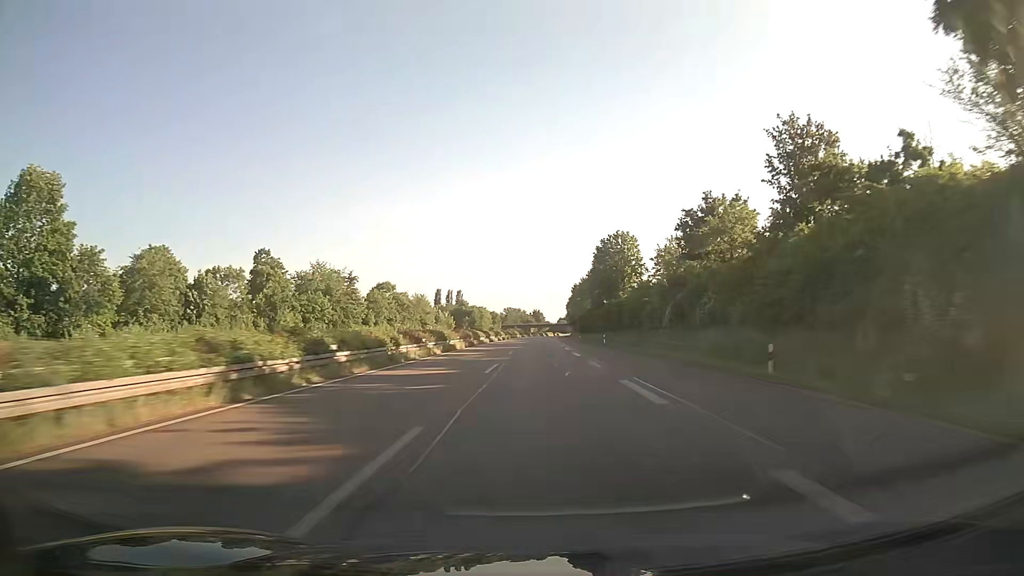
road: trunk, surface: asphalt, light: Day
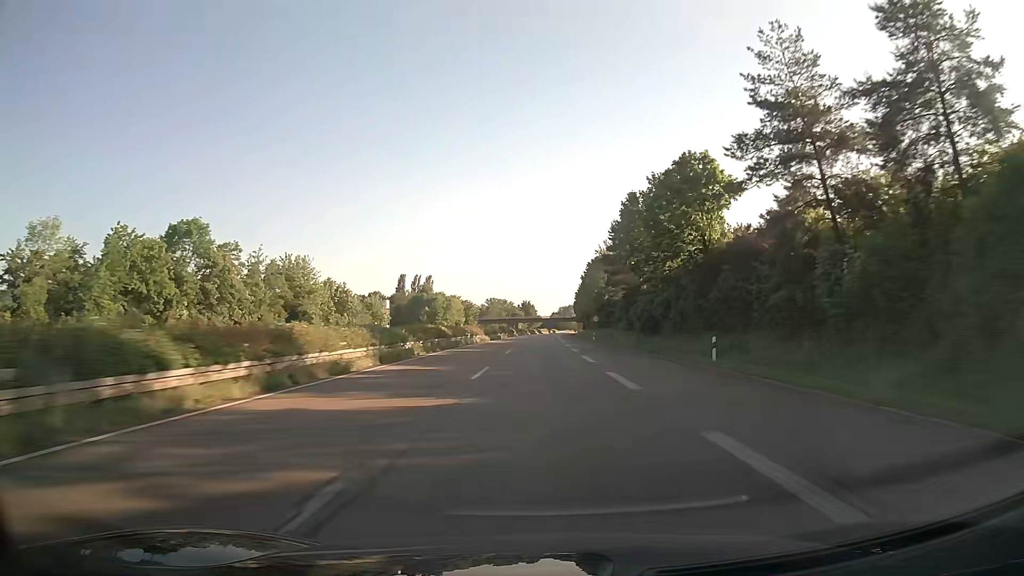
(+0.7, +93.9) m; +1°
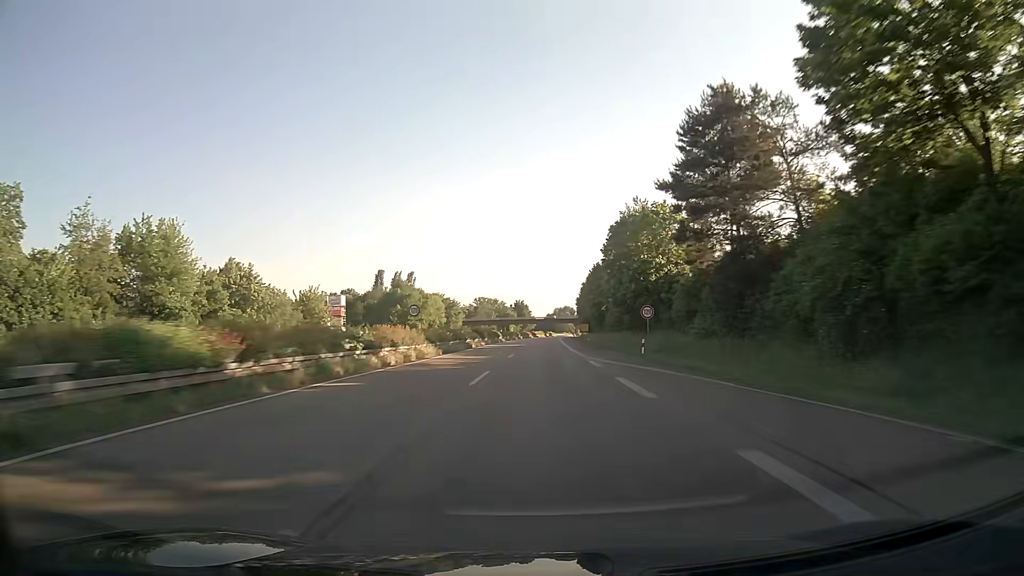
(+0.2, +37.5) m; +1°
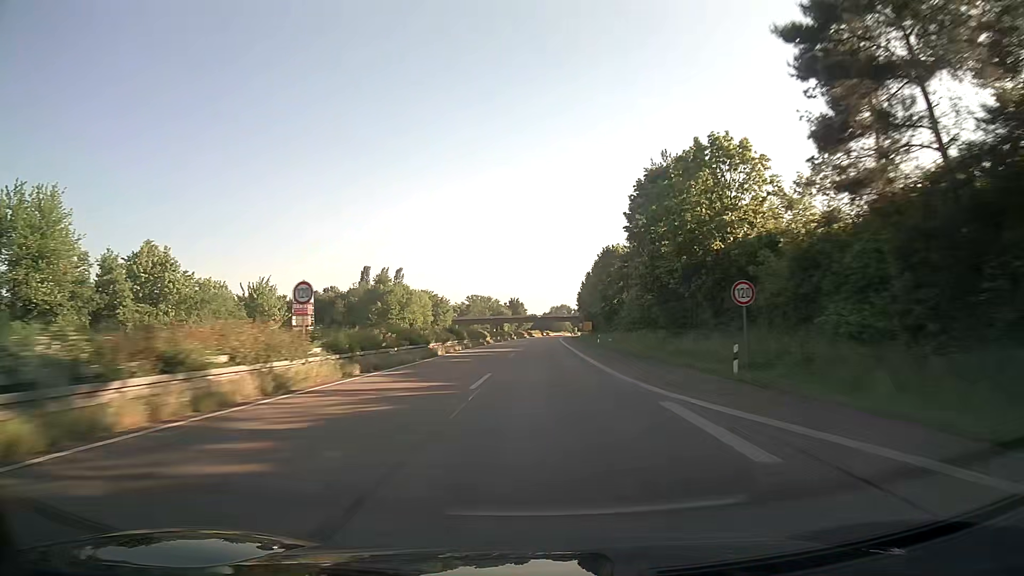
(+0.1, +18.7) m; 0°
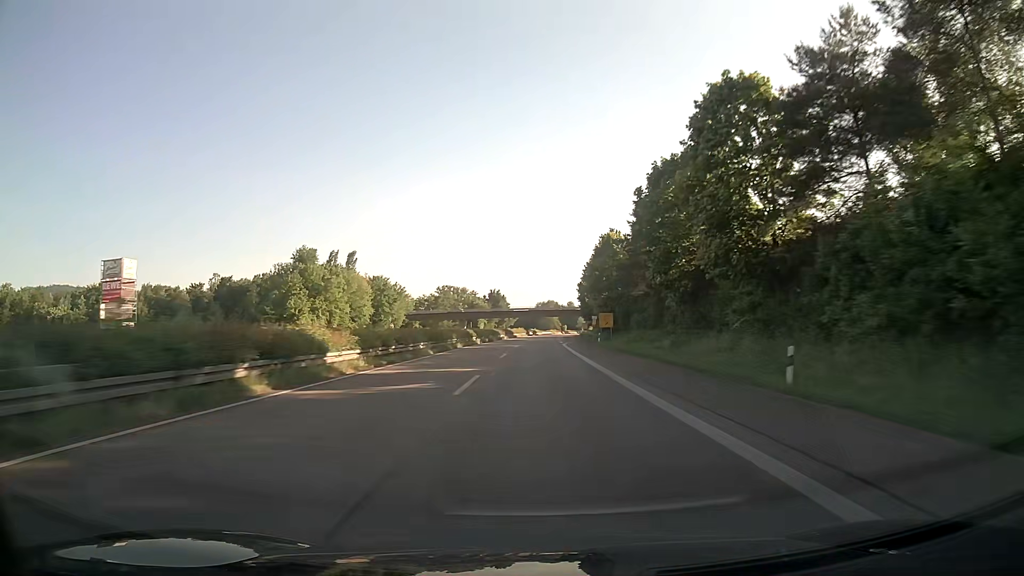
(+0.6, +56.3) m; +1°
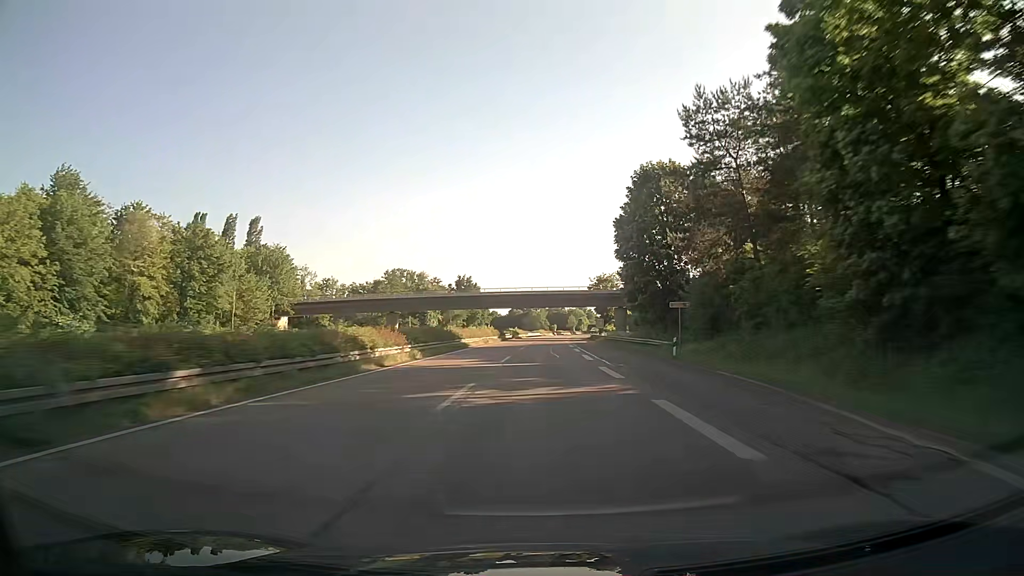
(+0.6, +75.1) m; +1°
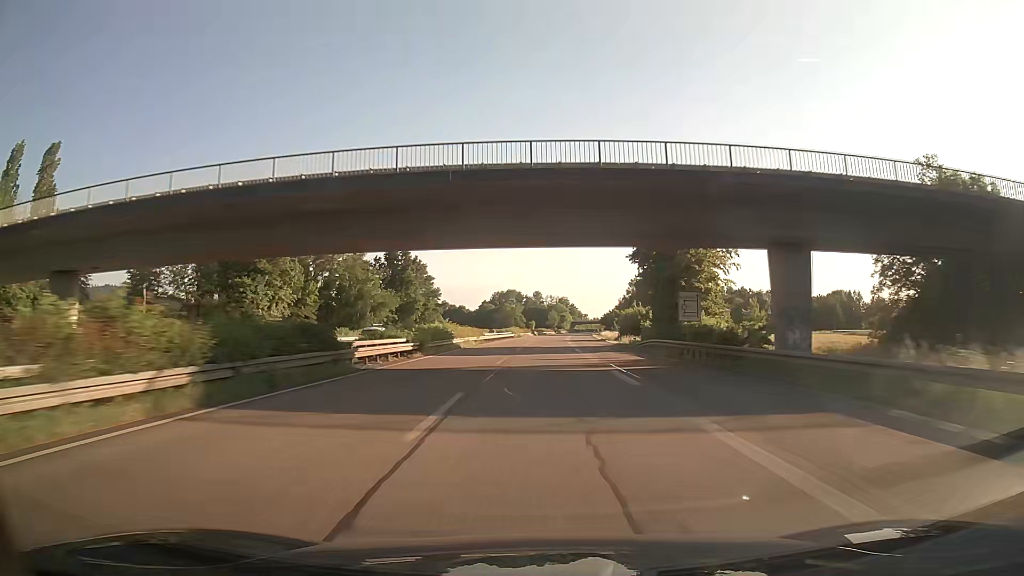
(+1.4, +75.3) m; +2°
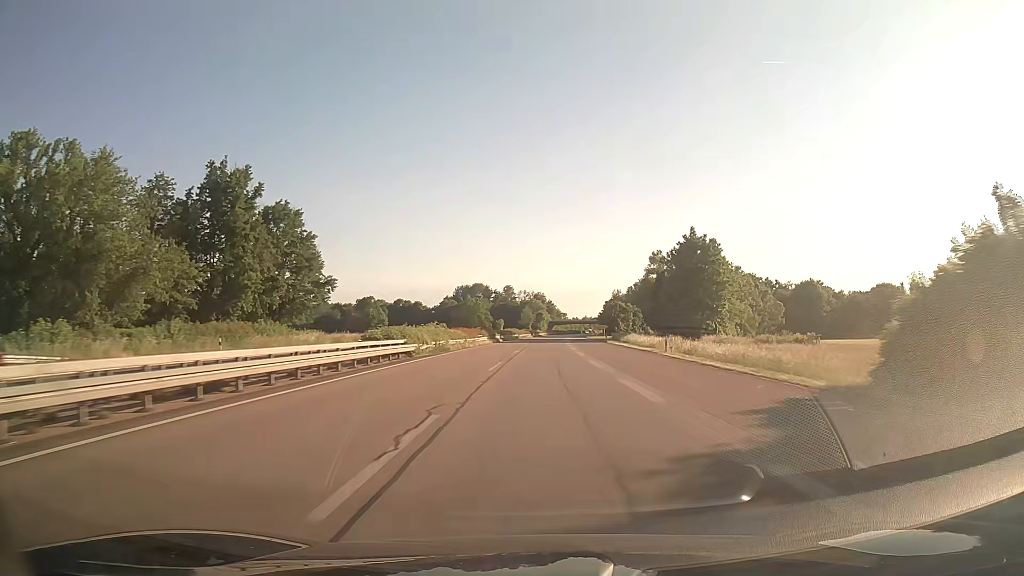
(+1.5, +75.6) m; +2°
(0, +10) (0, +20) (0, +30) (0, +40) (+1, +50) (+1, +60) (+1, +70) (+2, +80) (+2, +90) (+3, +100) m
